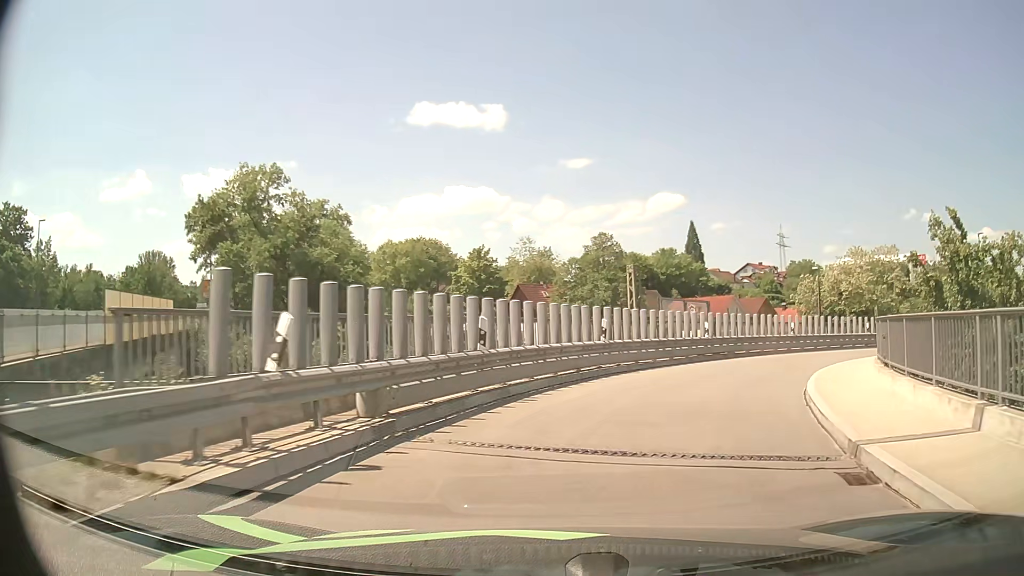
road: primary_link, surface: asphalt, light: Day
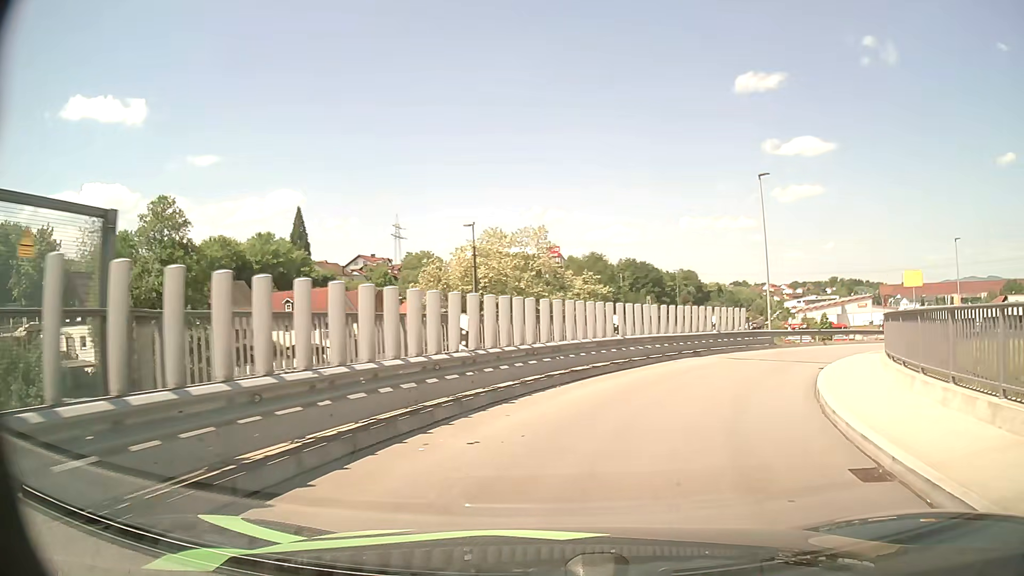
(+5.8, +21.0) m; +32°
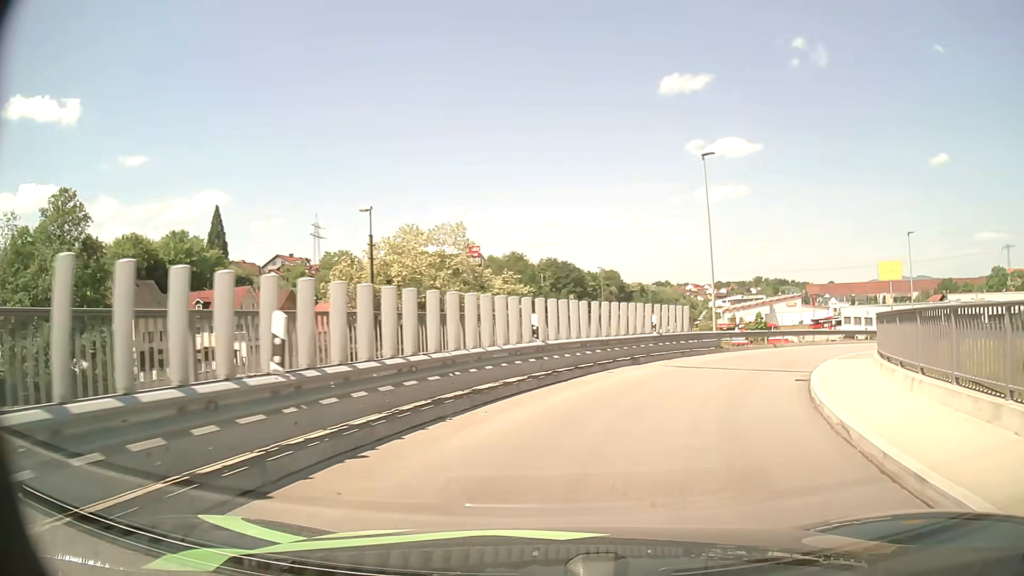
(+0.3, +4.2) m; +7°
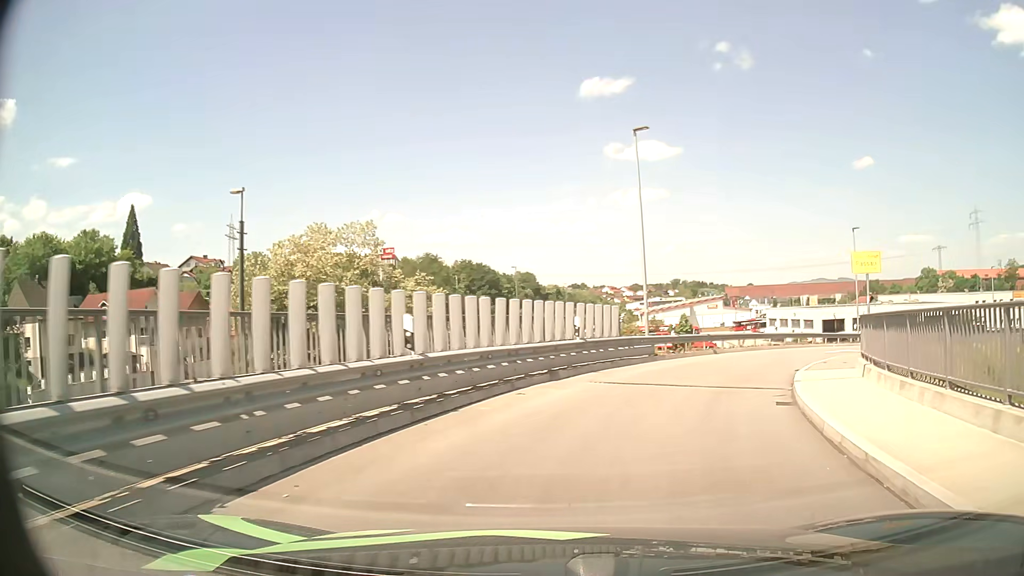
(+0.3, +4.2) m; +7°
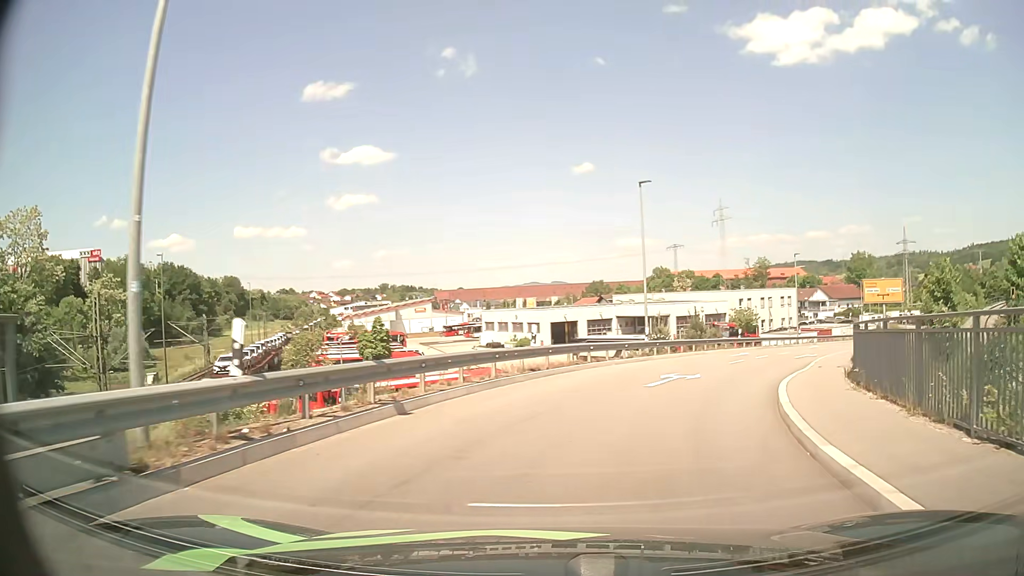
(+4.0, +17.2) m; +25°
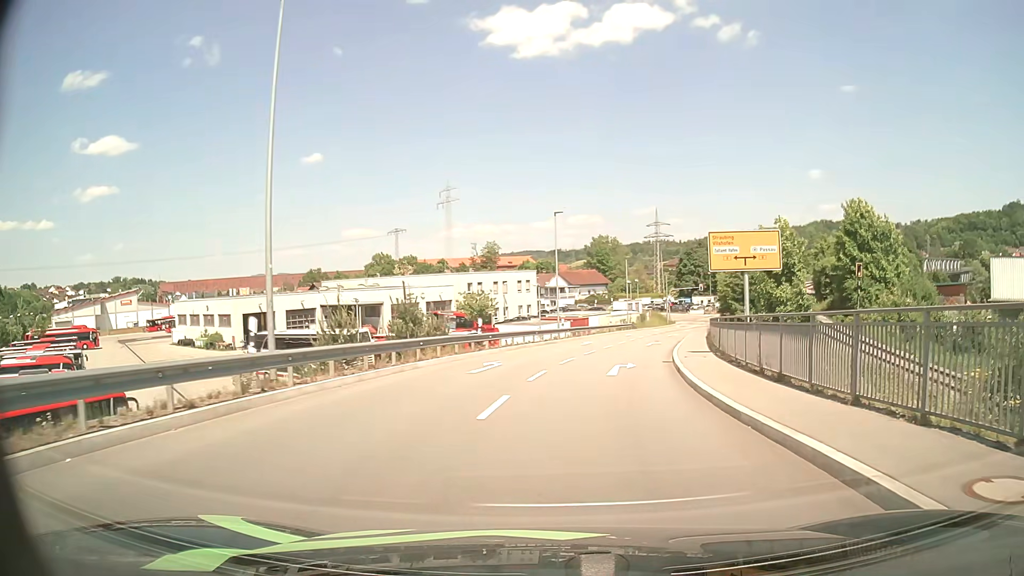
(+4.0, +18.1) m; +24°
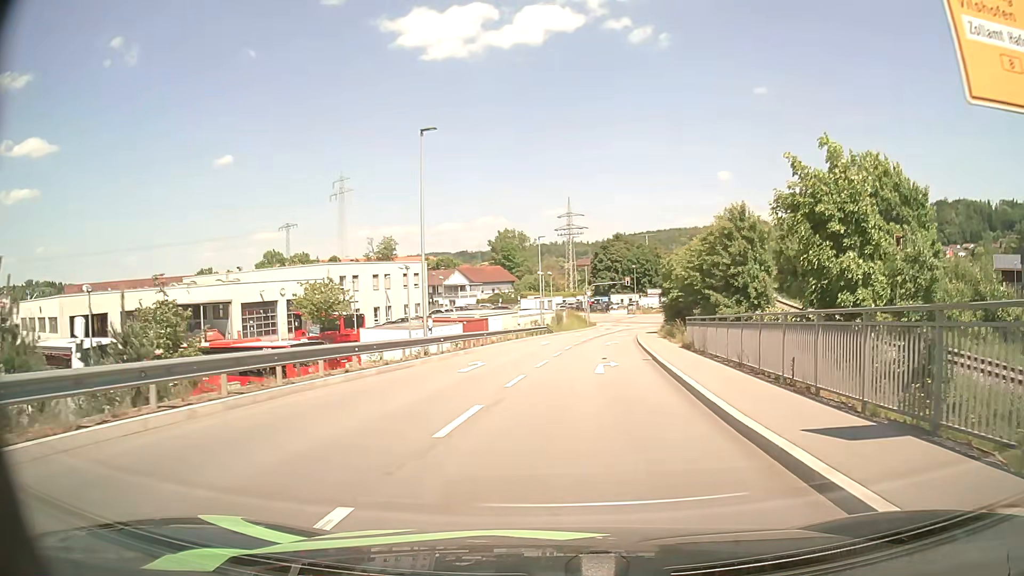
(+1.5, +19.4) m; +8°
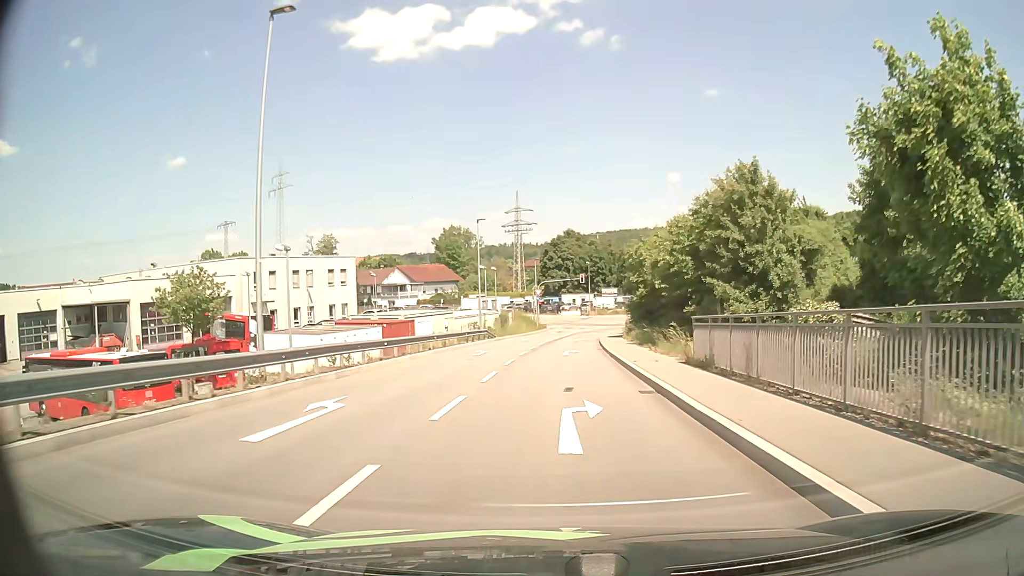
(+0.5, +10.4) m; +5°
